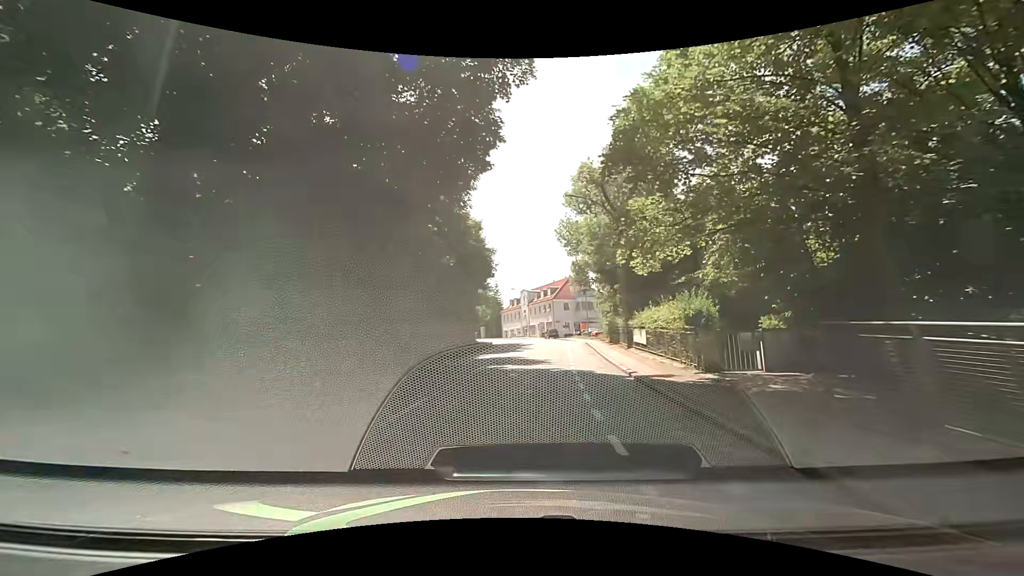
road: tertiary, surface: asphalt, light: Day
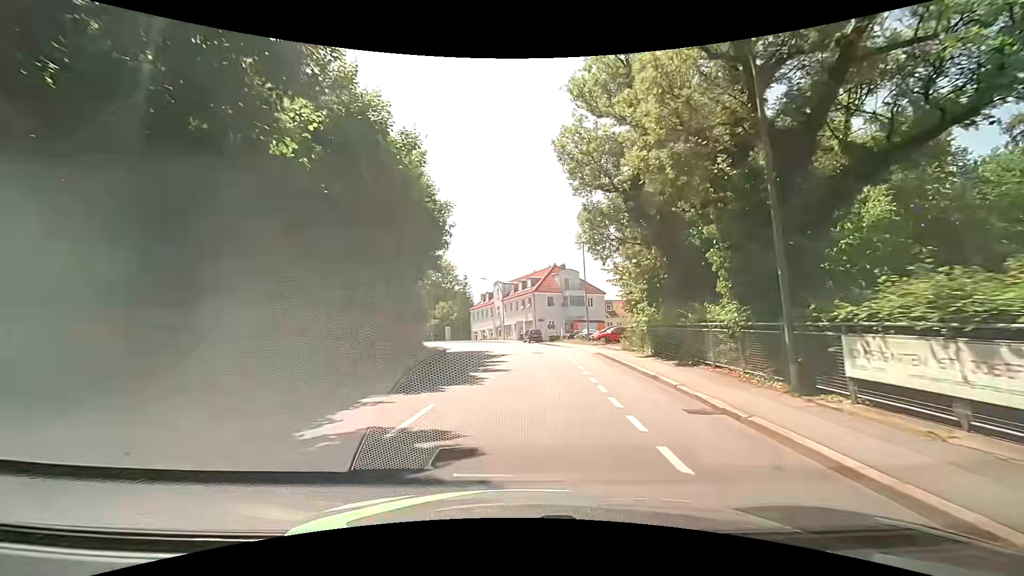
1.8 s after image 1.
(+0.6, +18.7) m; +3°
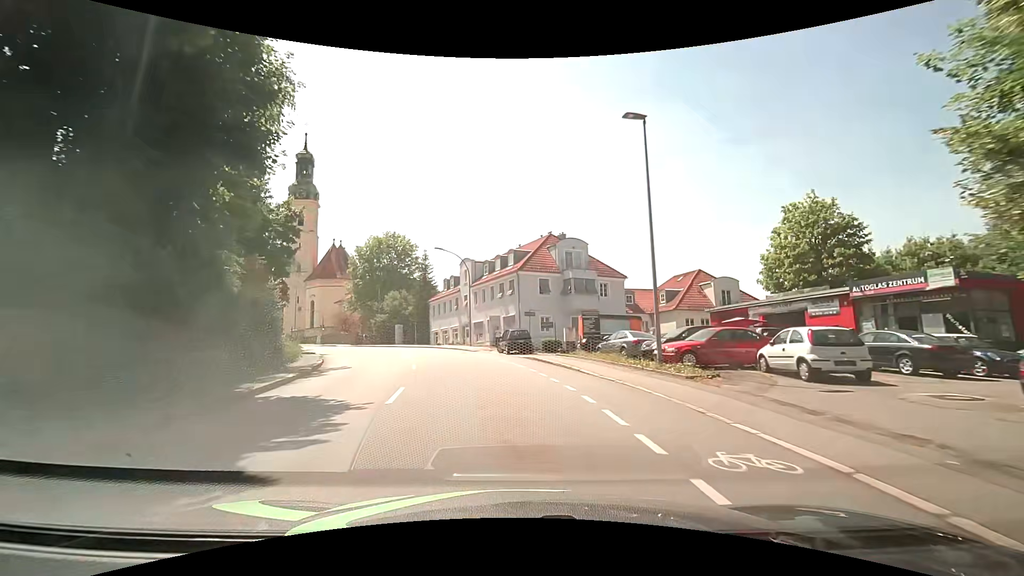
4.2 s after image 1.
(+1.0, +25.3) m; +3°
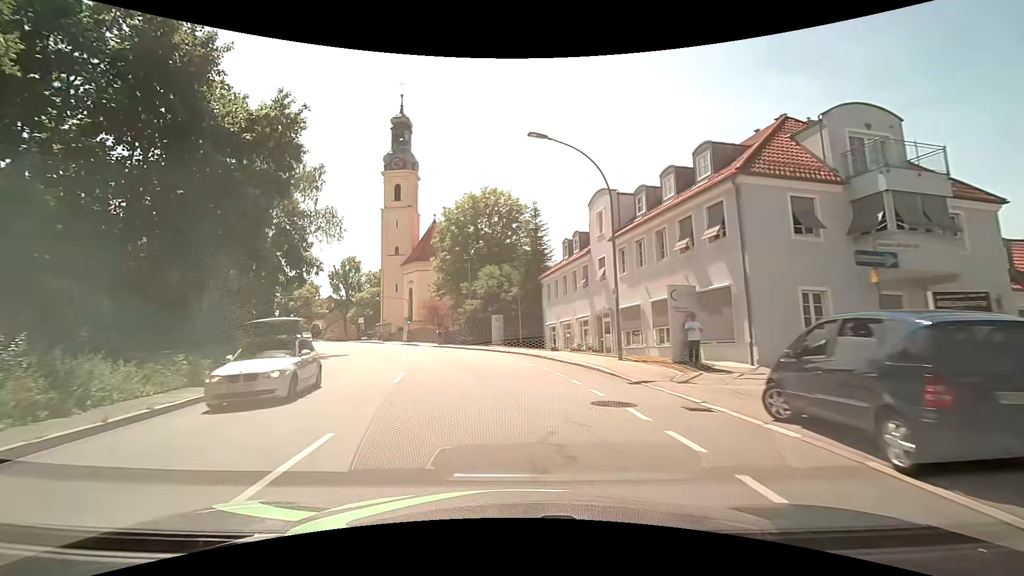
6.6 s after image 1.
(-2.6, +25.1) m; -15°
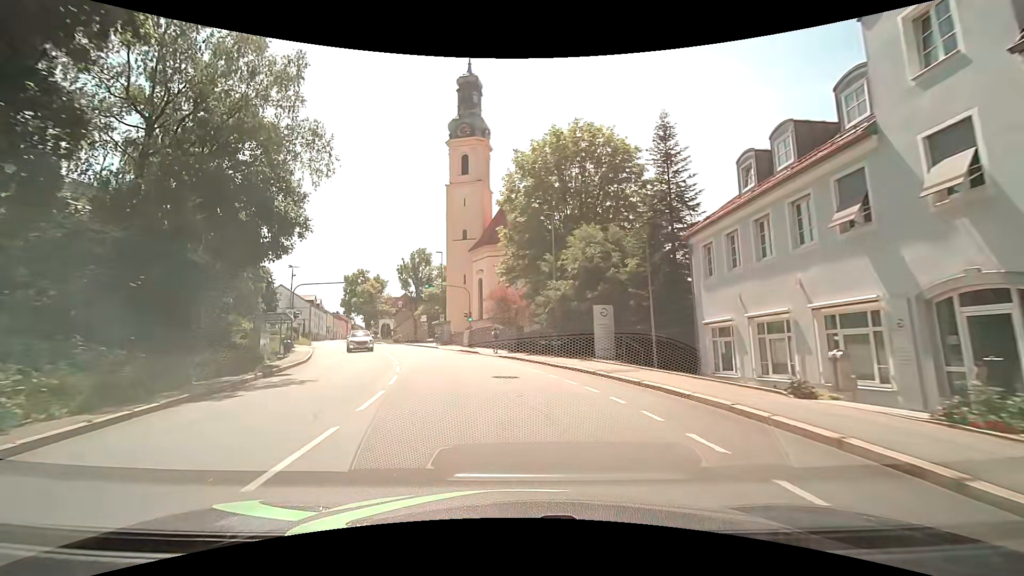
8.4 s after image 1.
(-1.6, +18.2) m; -10°
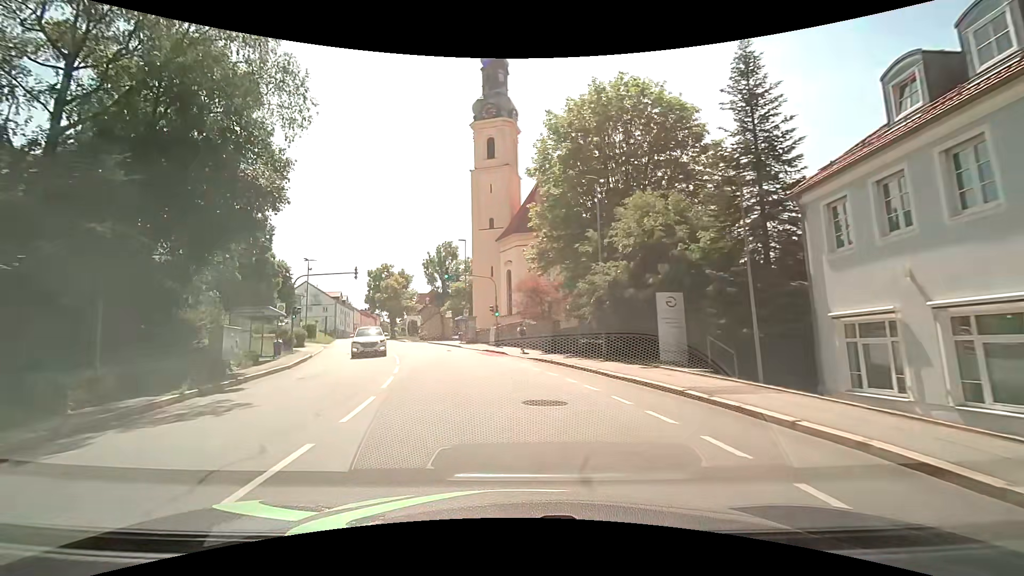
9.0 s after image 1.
(-0.2, +6.0) m; -4°
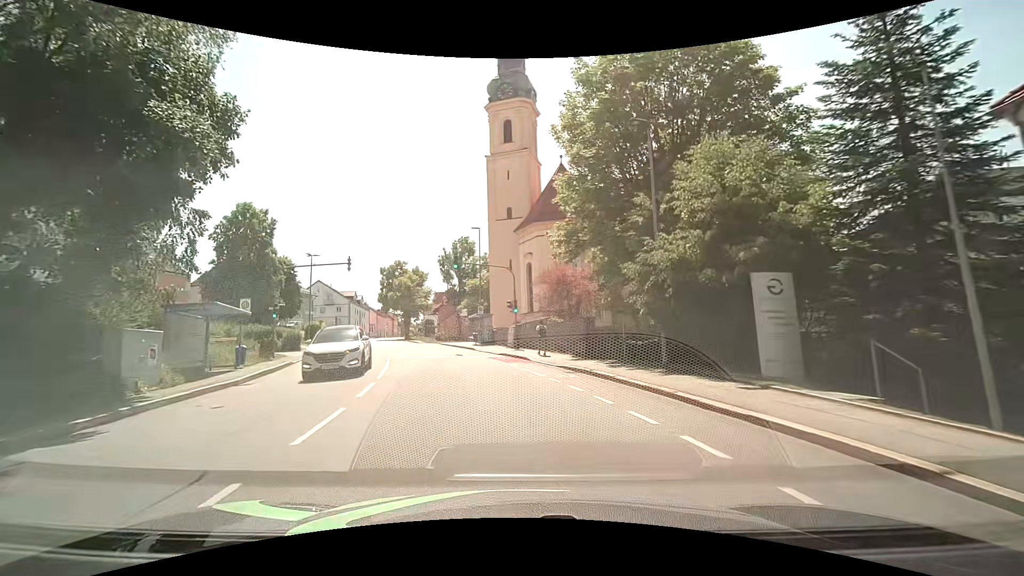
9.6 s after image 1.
(-0.1, +5.9) m; -2°
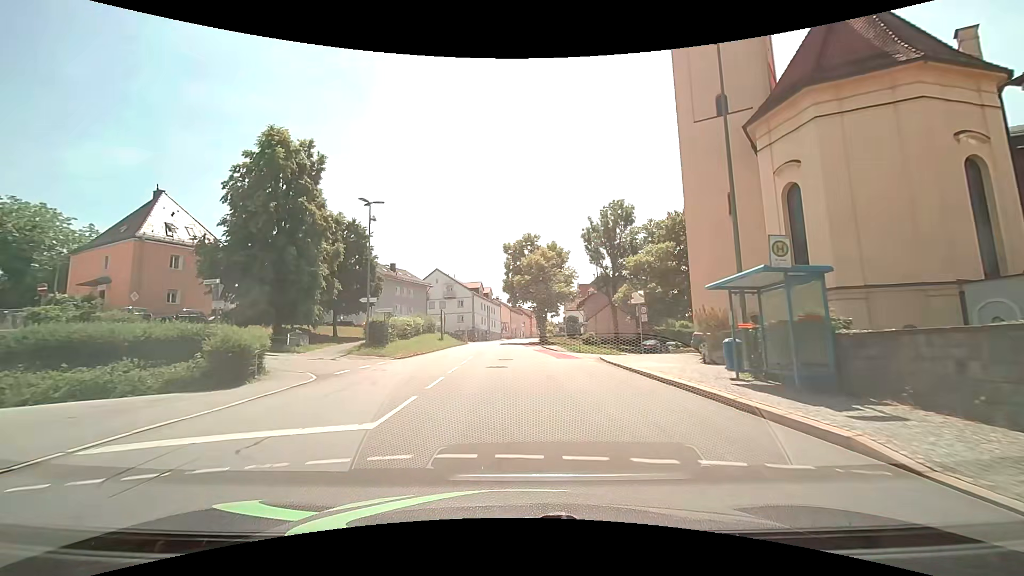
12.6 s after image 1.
(-5.2, +28.6) m; -17°
(0, +10) (0, +20) (-1, +30) (-1, +40) (-2, +50) (-2, +60) (-2, +70) (-1, +80) (0, +90) (+1, +100) m
